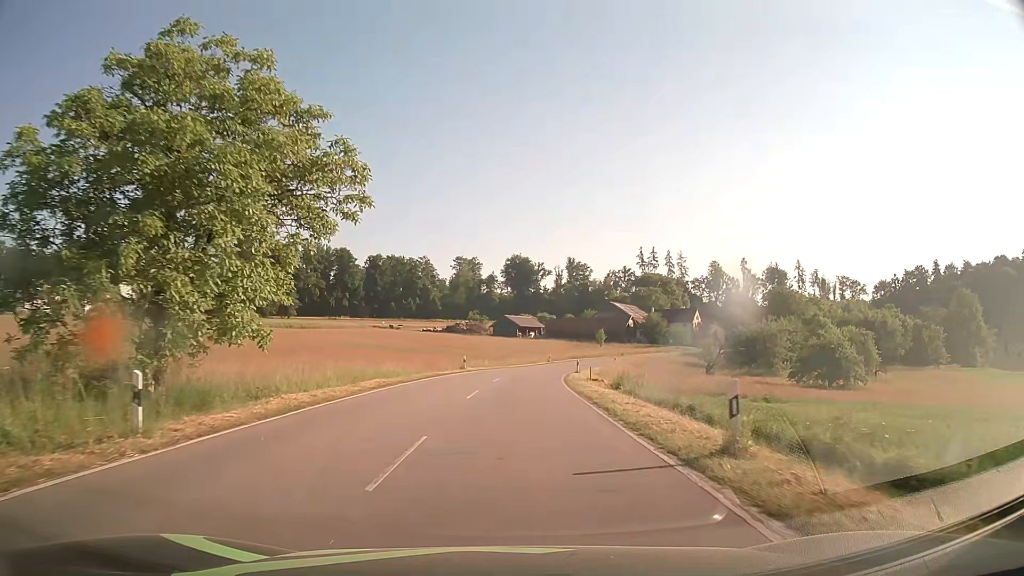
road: tertiary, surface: asphalt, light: Day
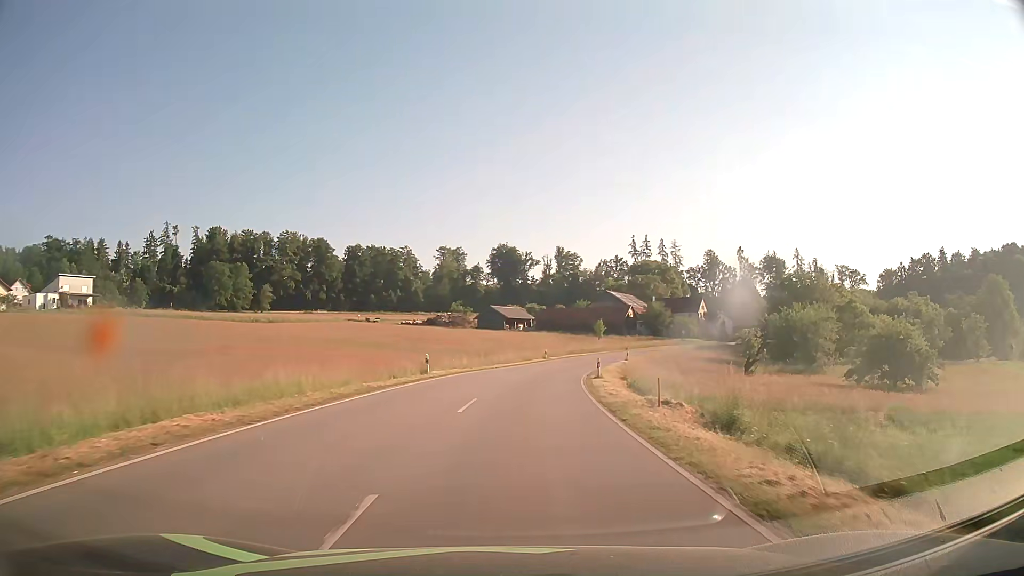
(+0.1, +16.2) m; +1°
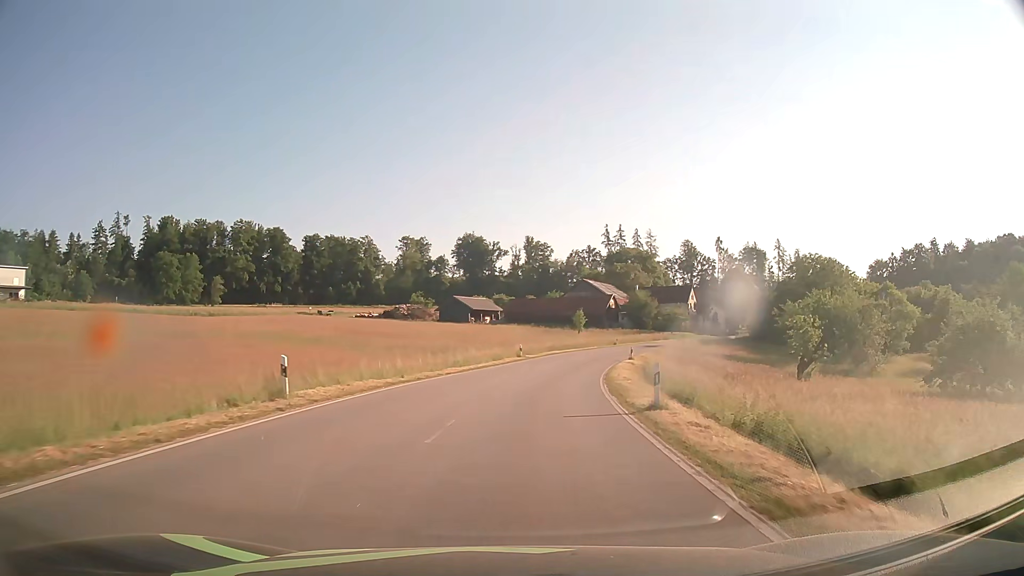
(+0.3, +17.2) m; +3°
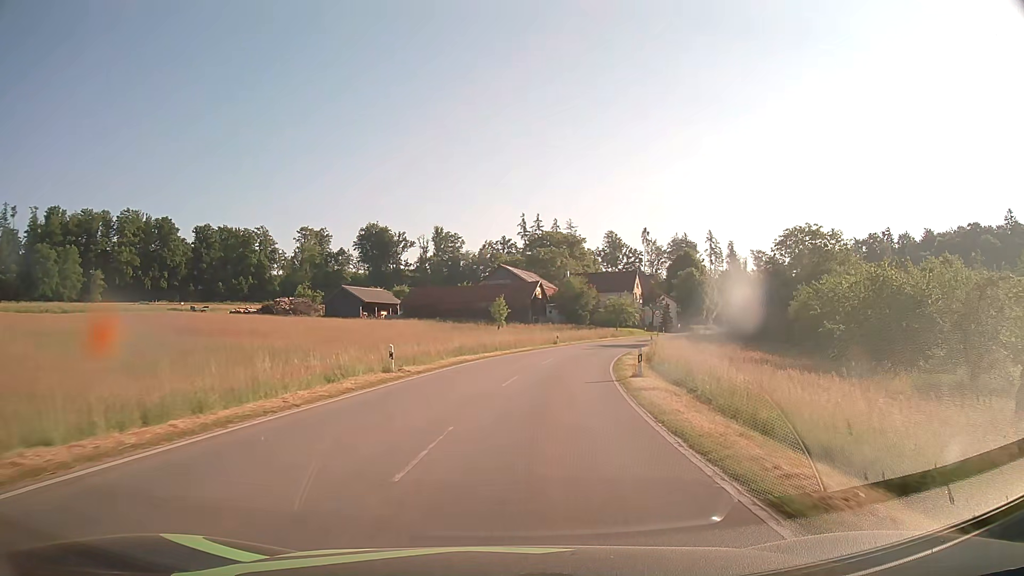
(+1.7, +26.8) m; +7°
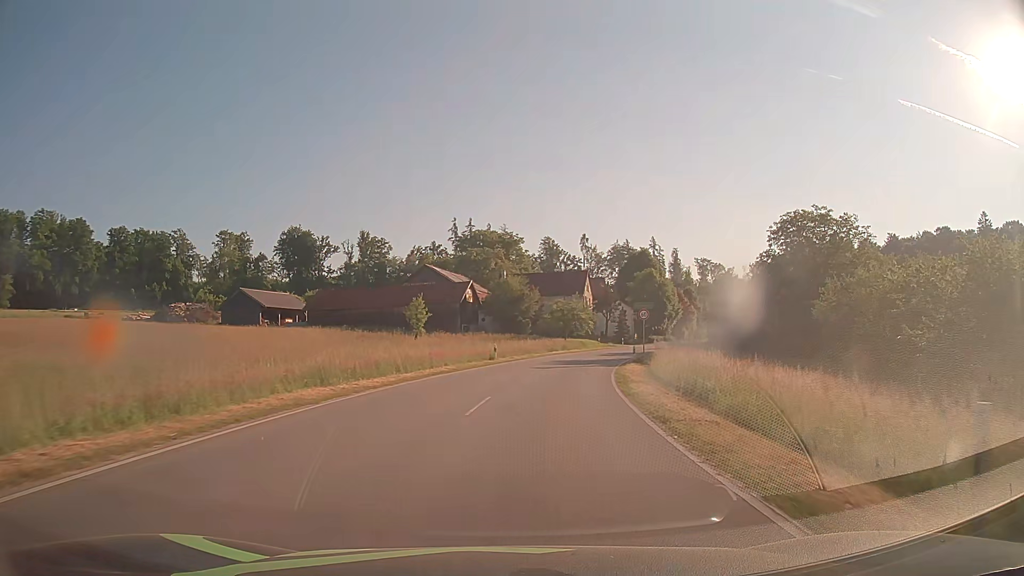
(+0.9, +18.1) m; +6°
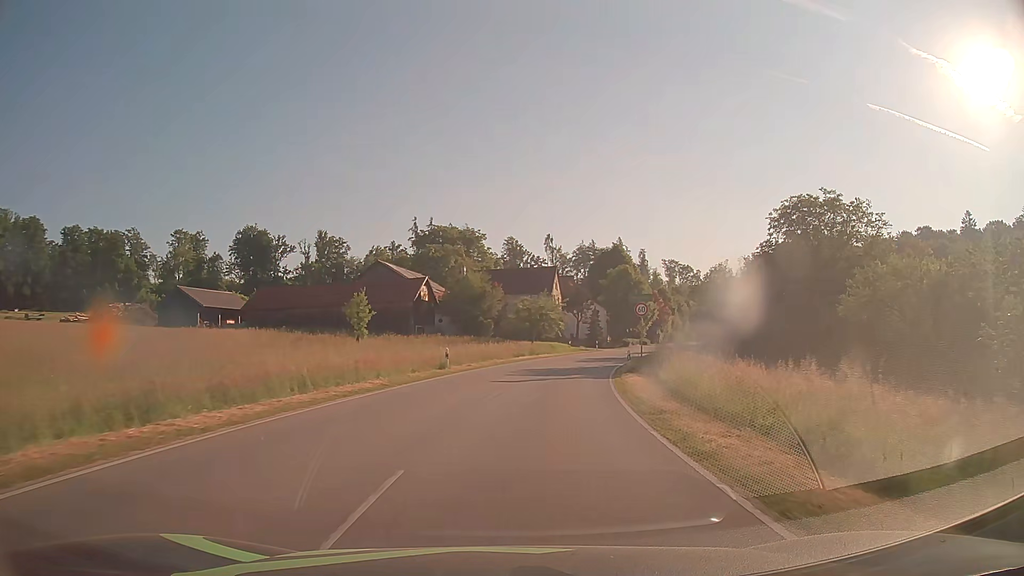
(+0.3, +9.0) m; +3°
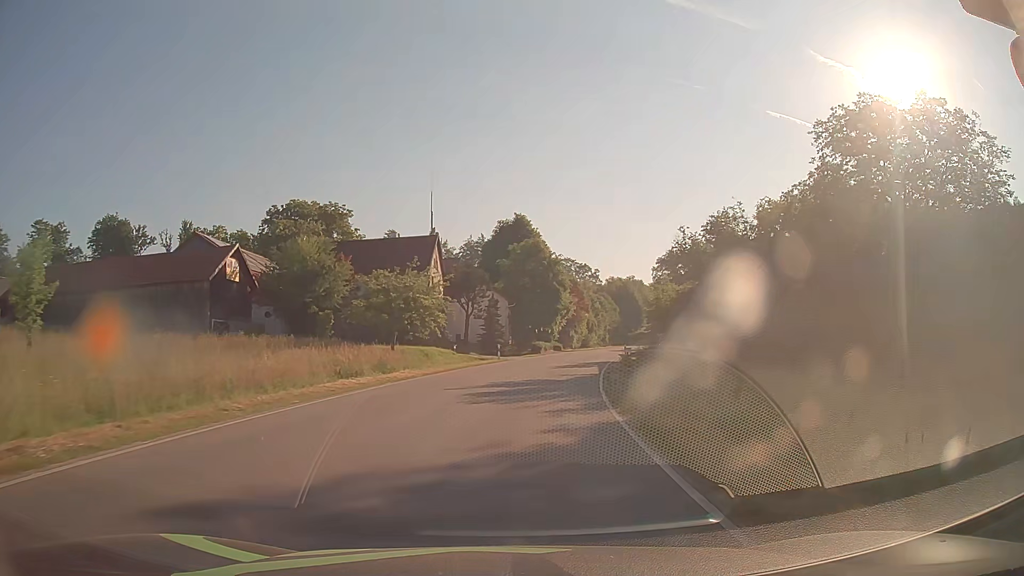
(+2.3, +26.9) m; +10°
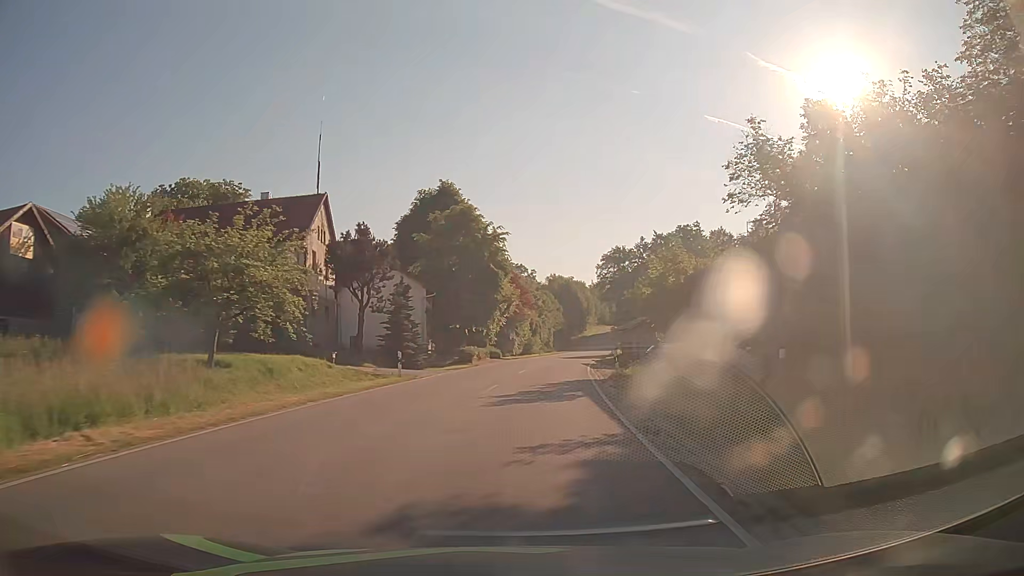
(+0.9, +18.1) m; +6°
(0, +10) (+1, +20) (+2, +30) (+3, +40) (+5, +50) (+6, +60) (+8, +69) (+10, +79) (+12, +89) (+13, +99) m
